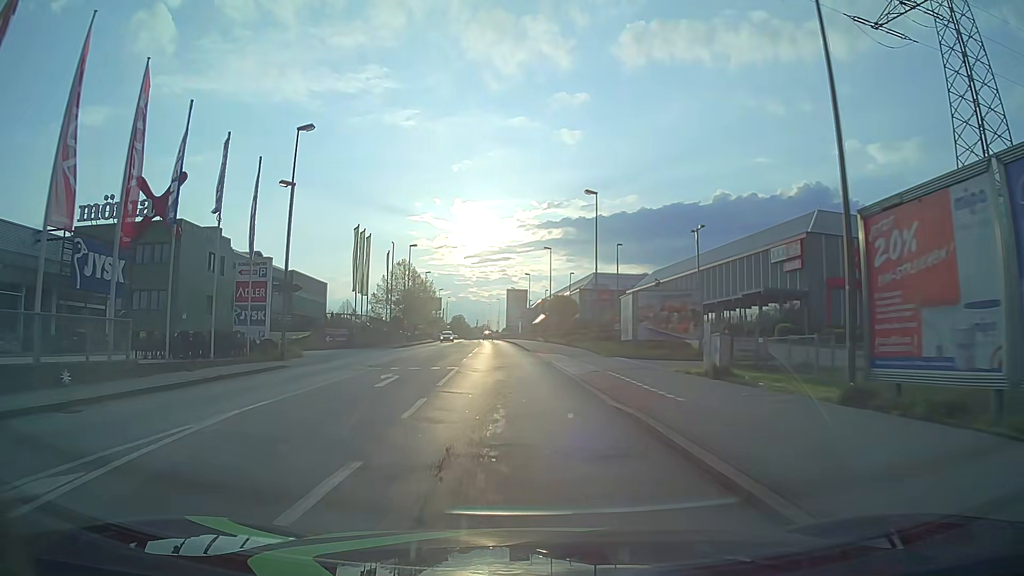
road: tertiary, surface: asphalt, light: Day
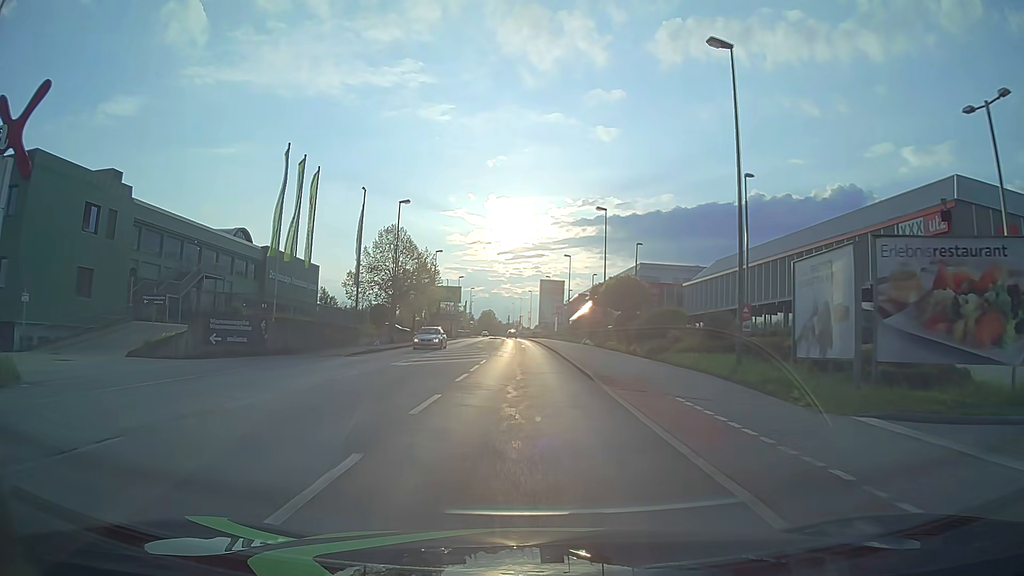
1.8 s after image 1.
(-0.8, +22.8) m; -3°
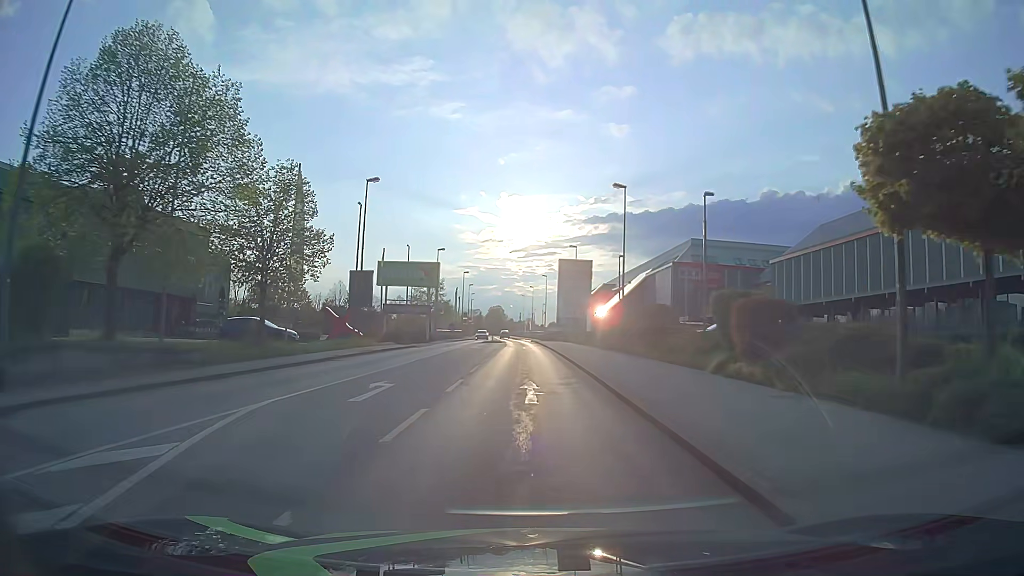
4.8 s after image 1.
(-0.4, +38.3) m; -1°
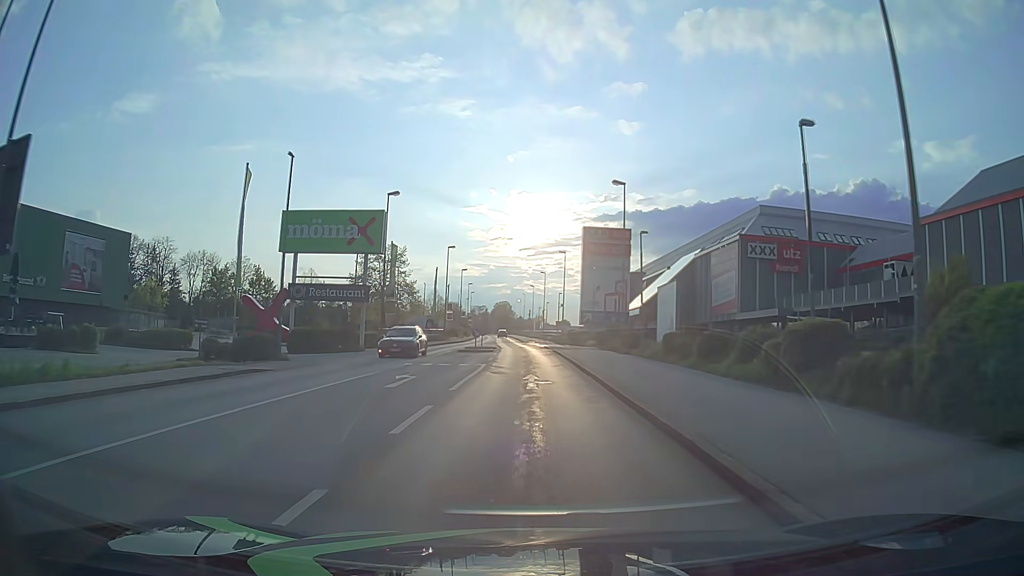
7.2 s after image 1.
(-0.3, +30.7) m; -1°
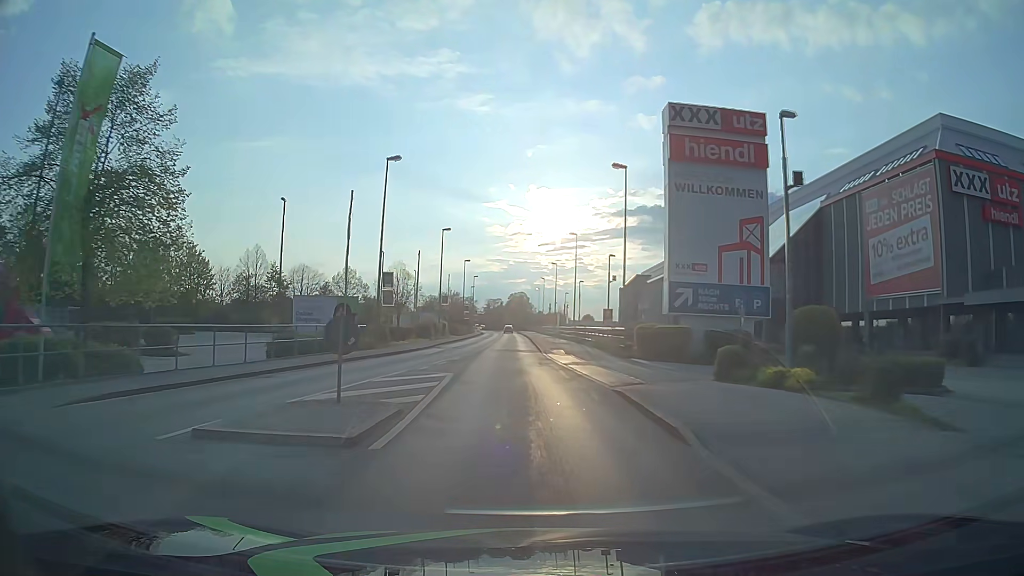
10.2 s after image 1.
(-0.4, +38.4) m; -2°
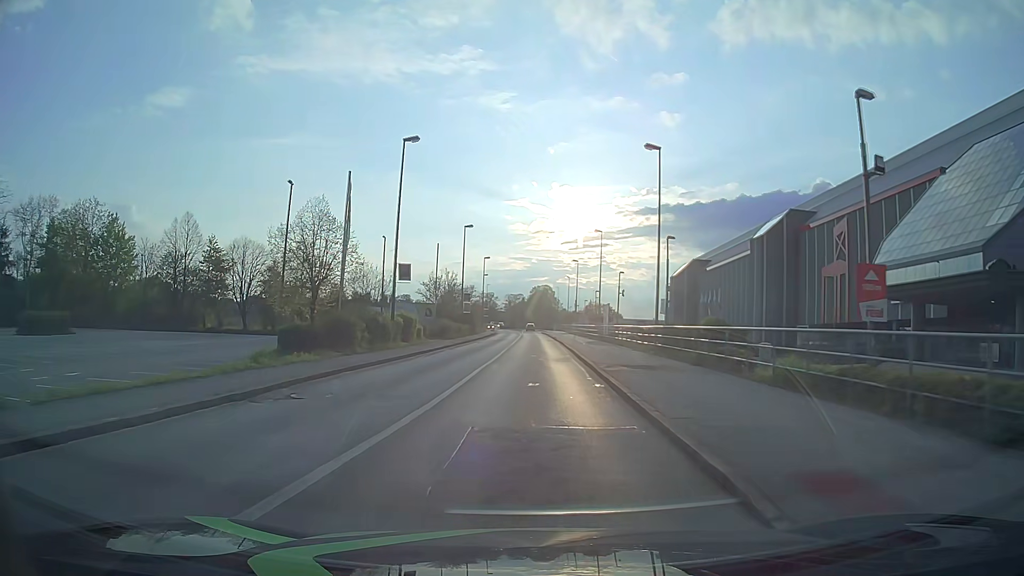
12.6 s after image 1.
(-1.0, +30.7) m; -2°
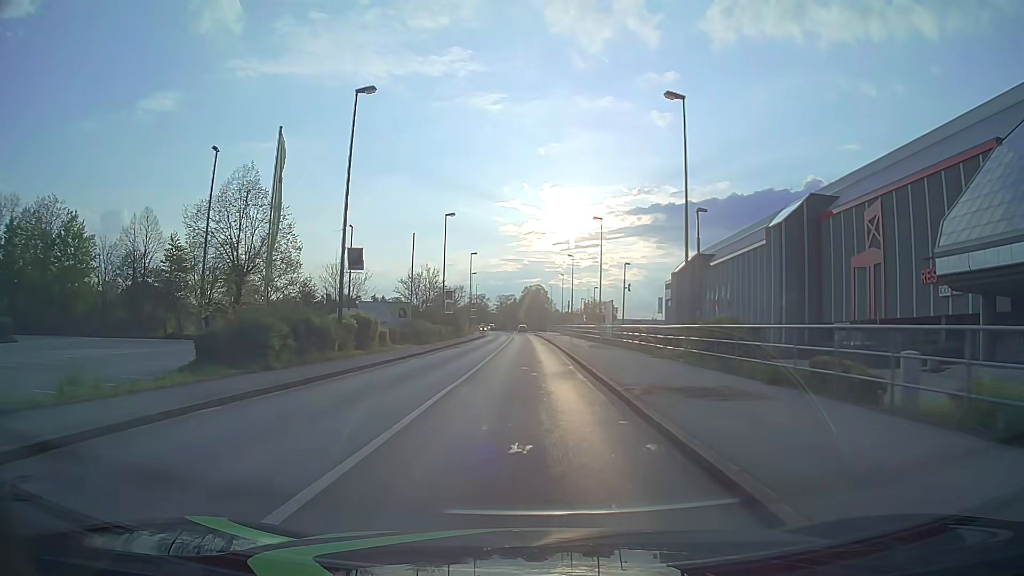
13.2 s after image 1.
(+0.1, +7.7) m; 0°
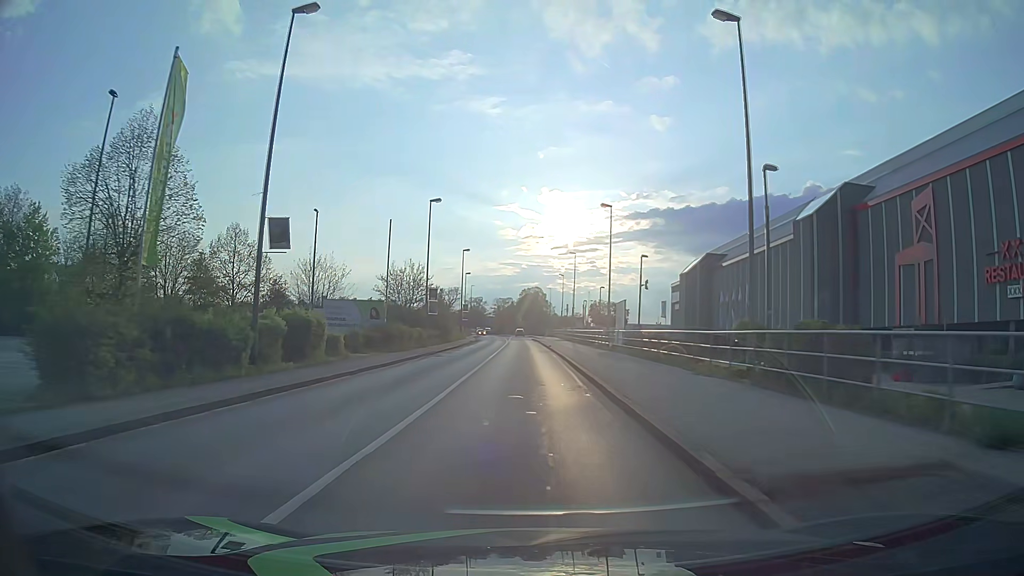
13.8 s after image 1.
(0.0, +7.7) m; 0°
(0, +10) (0, +20) (0, +30) (0, +40) (-1, +50) (-1, +60) (-1, +70) (-1, +80) (-2, +90) (-2, +100) m
